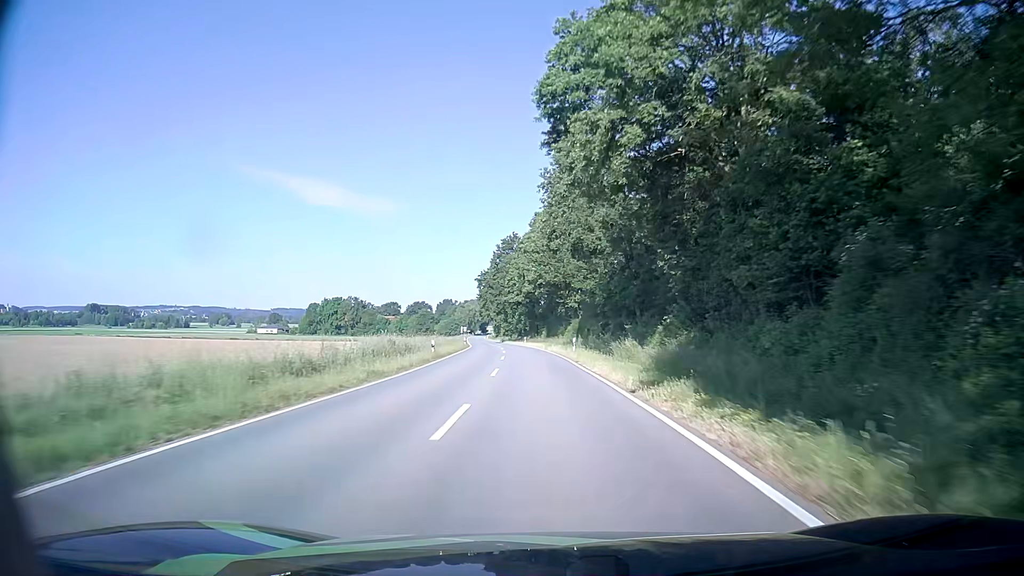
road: tertiary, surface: asphalt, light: Day
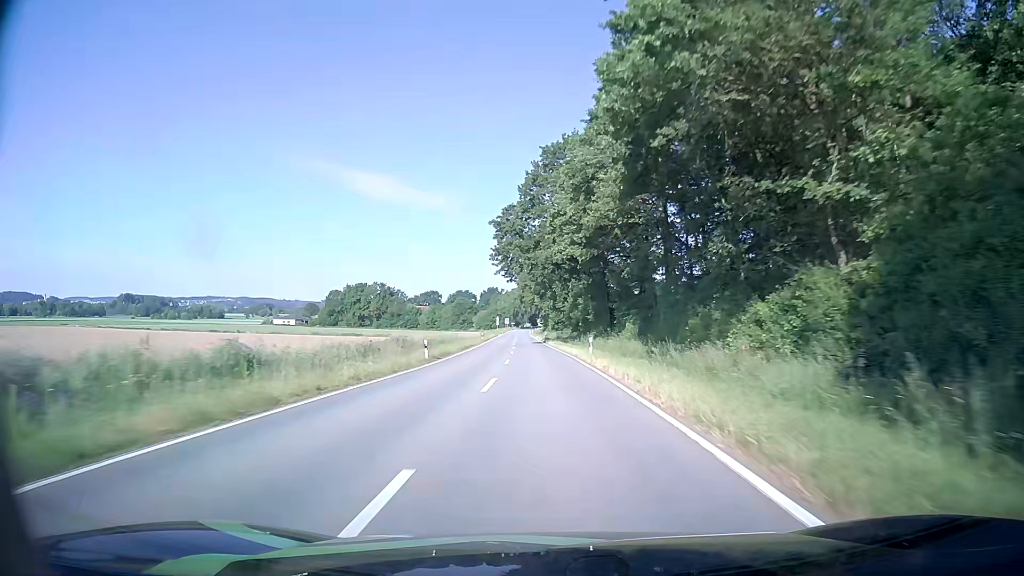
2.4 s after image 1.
(-2.4, +55.6) m; -5°
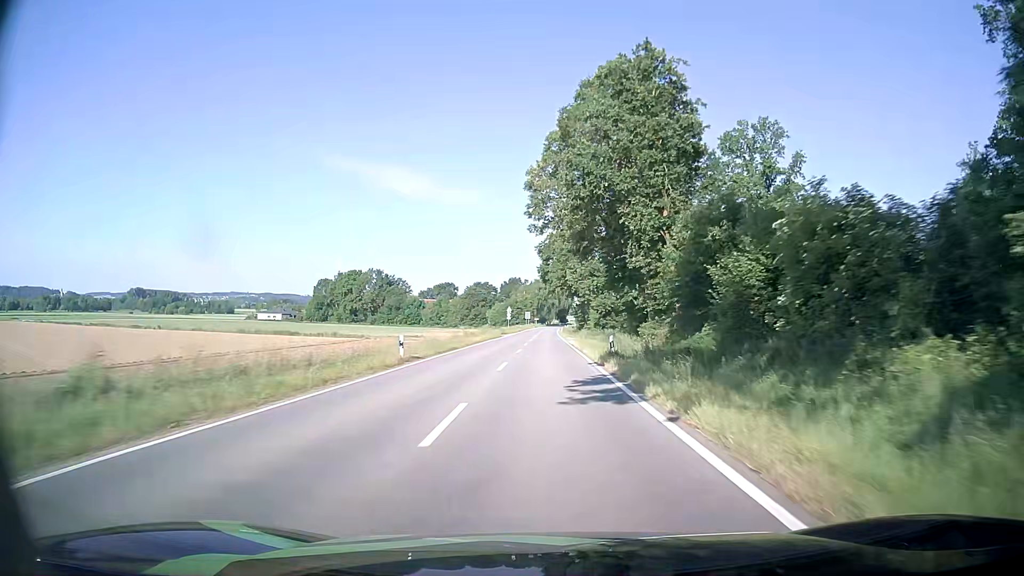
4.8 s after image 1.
(-1.8, +57.2) m; -3°
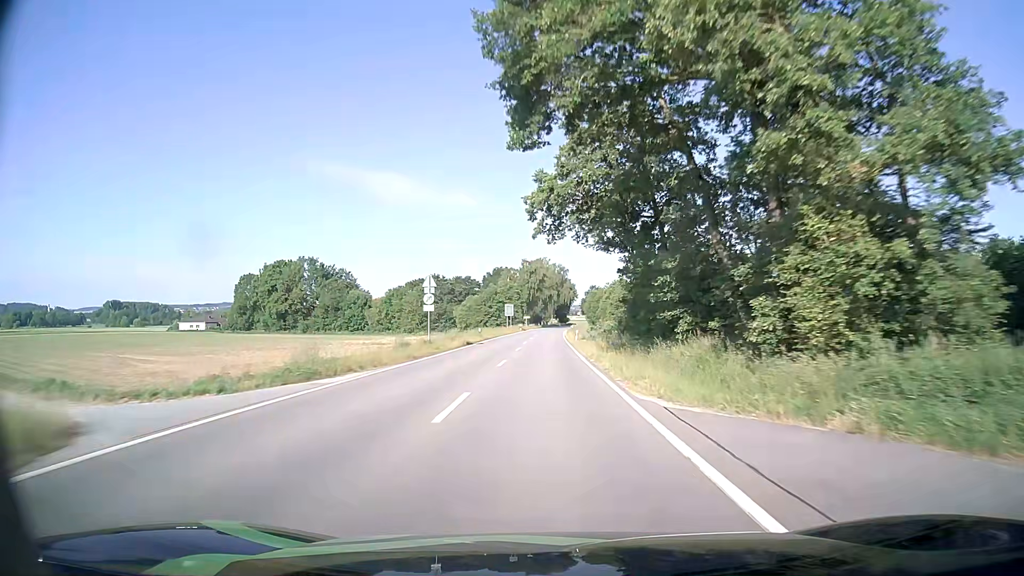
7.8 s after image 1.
(-0.2, +72.6) m; 0°
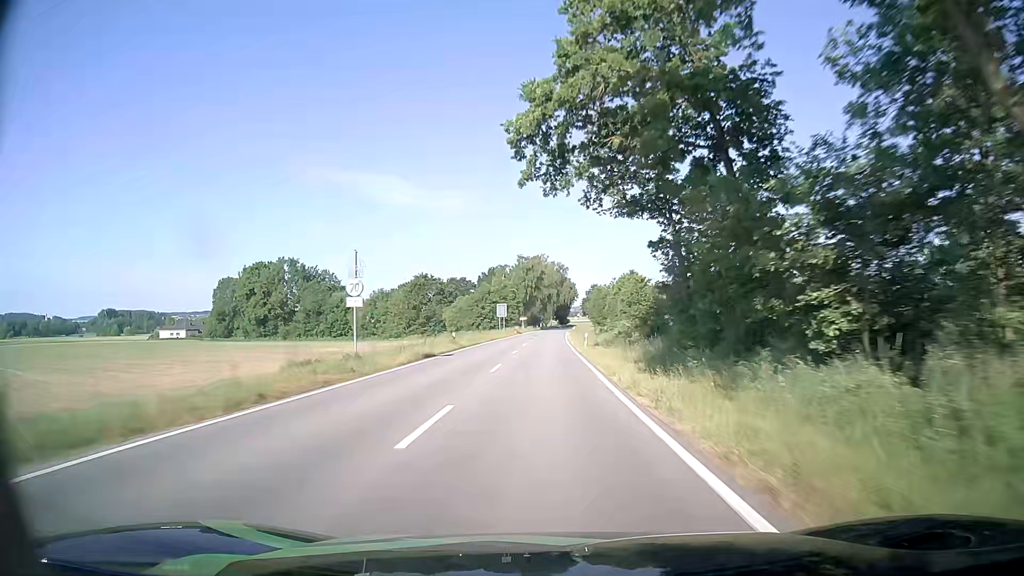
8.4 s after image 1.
(+0.1, +14.5) m; 0°
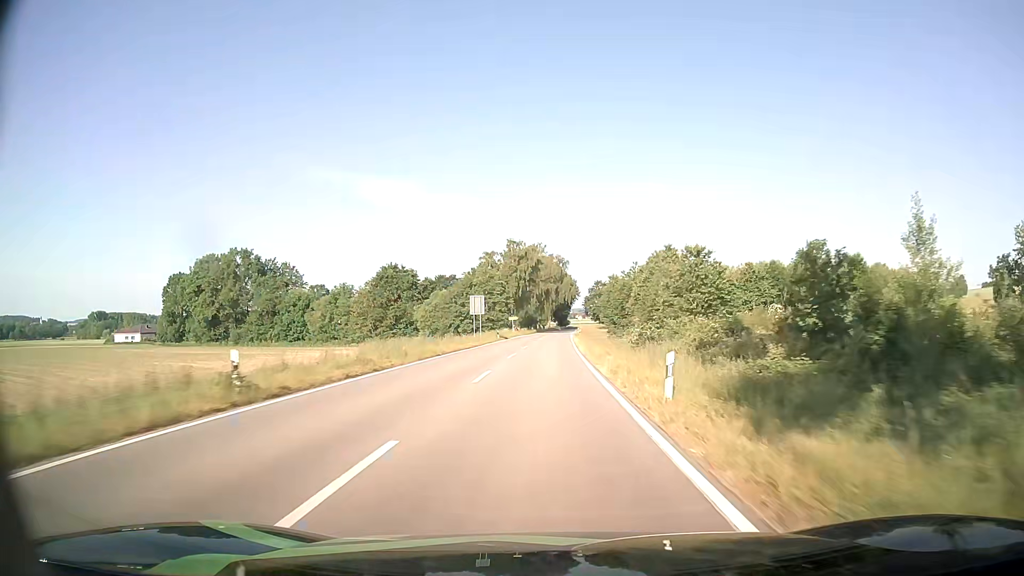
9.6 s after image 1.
(0.0, +28.6) m; 0°
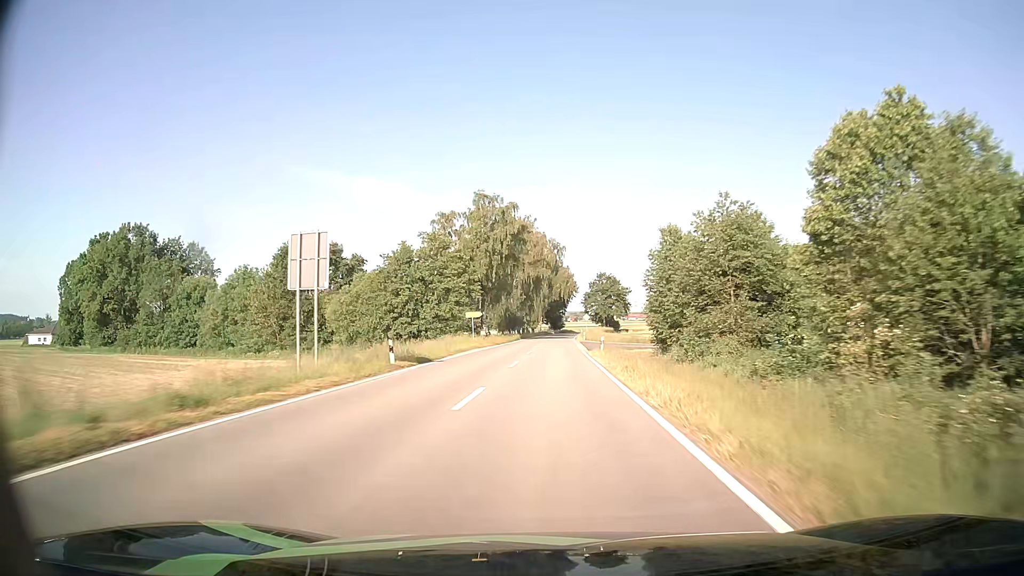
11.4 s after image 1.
(+0.2, +42.5) m; +1°
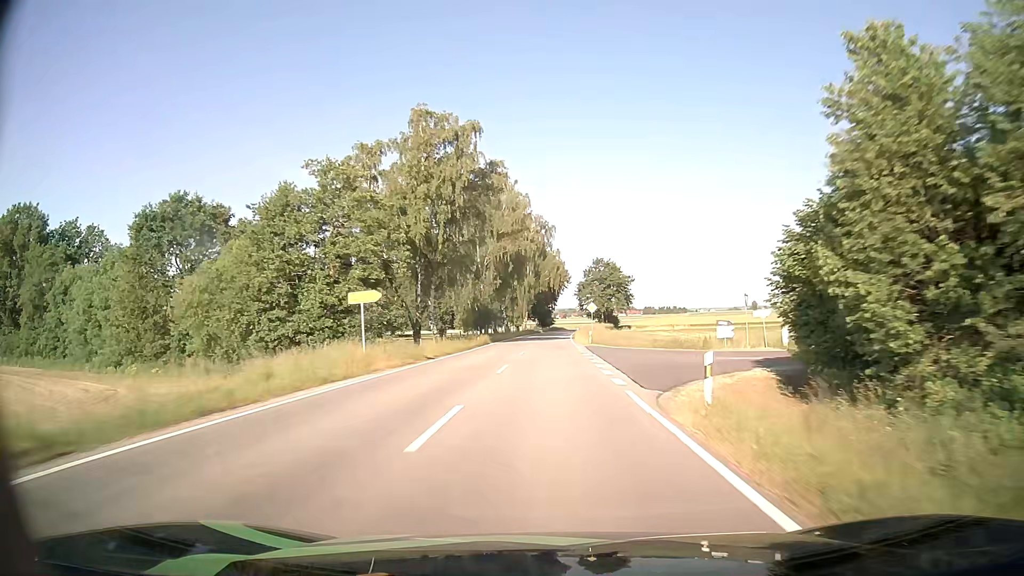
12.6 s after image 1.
(+0.3, +28.6) m; +1°
(0, +10) (0, +20) (0, +30) (0, +40) (+1, +50) (+1, +60) (+1, +70) (+1, +80) (+1, +90) (+2, +100) m
